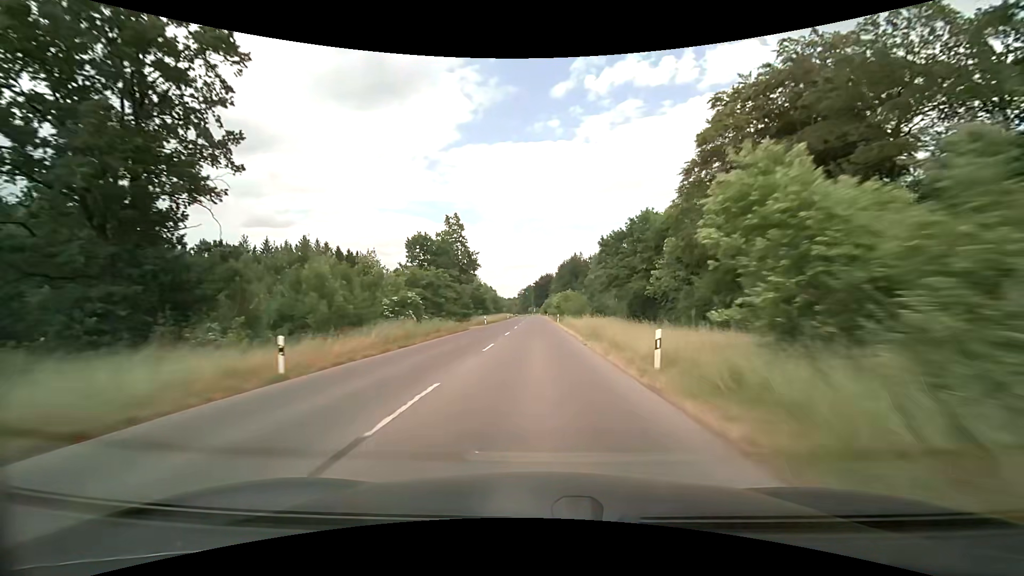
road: tertiary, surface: asphalt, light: Day
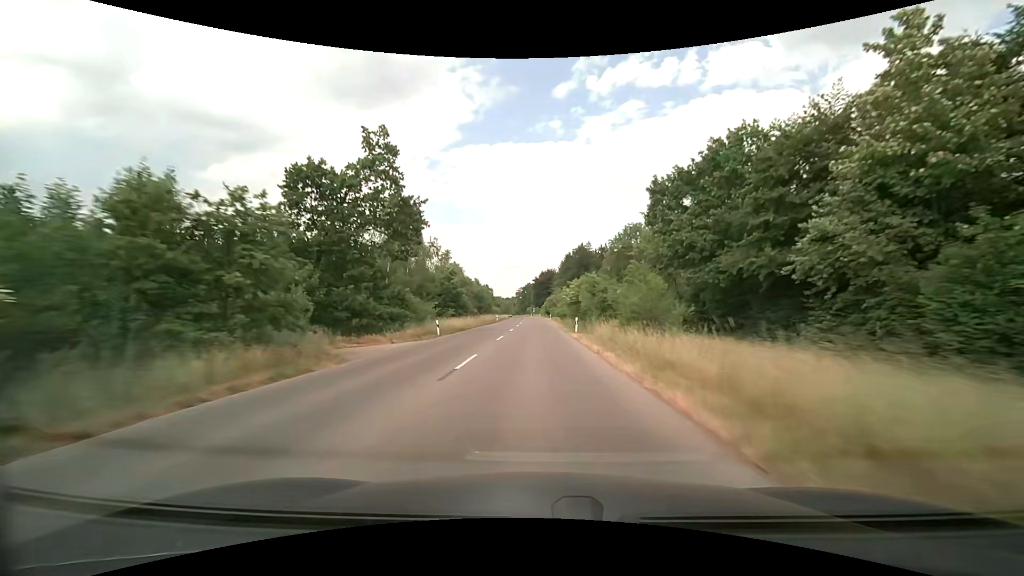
(+0.2, +29.5) m; 0°
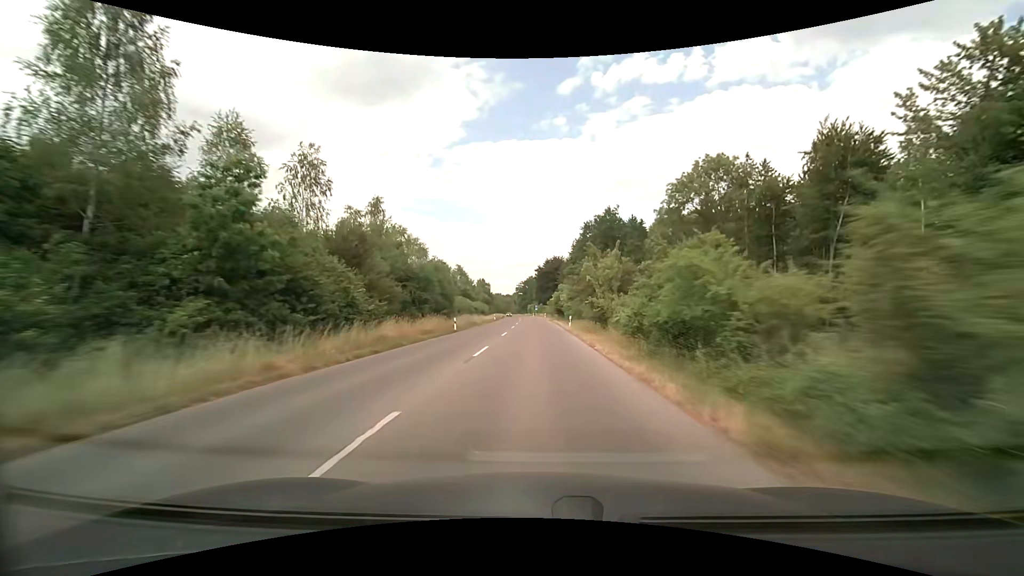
(0.0, +44.5) m; 0°
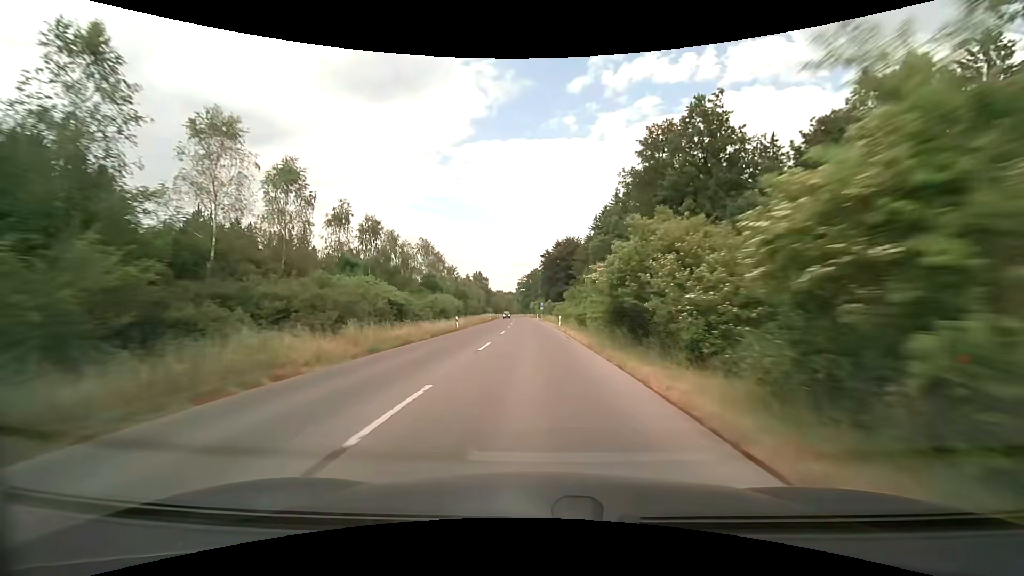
(0.0, +45.0) m; -1°
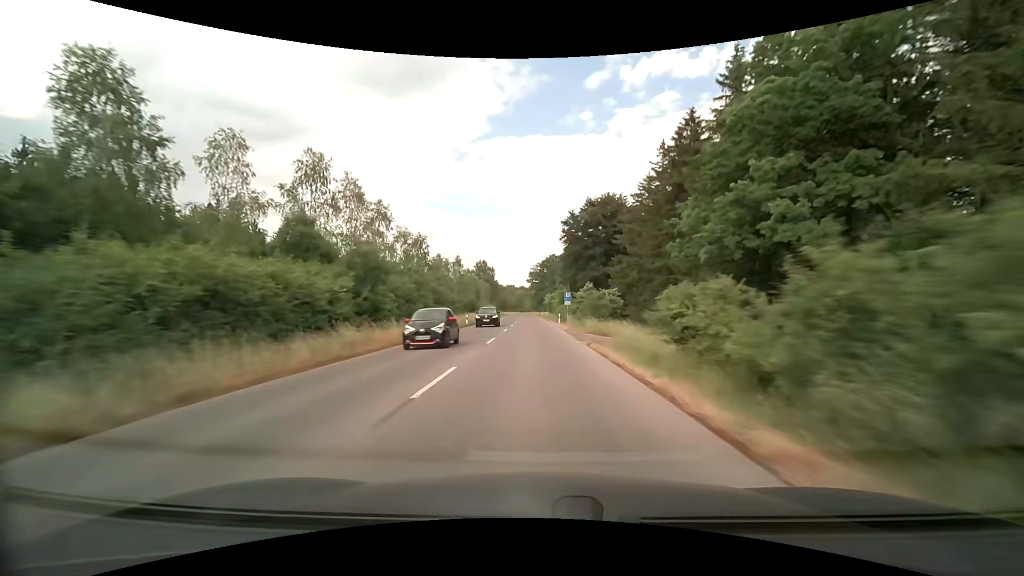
(-0.6, +45.3) m; -2°
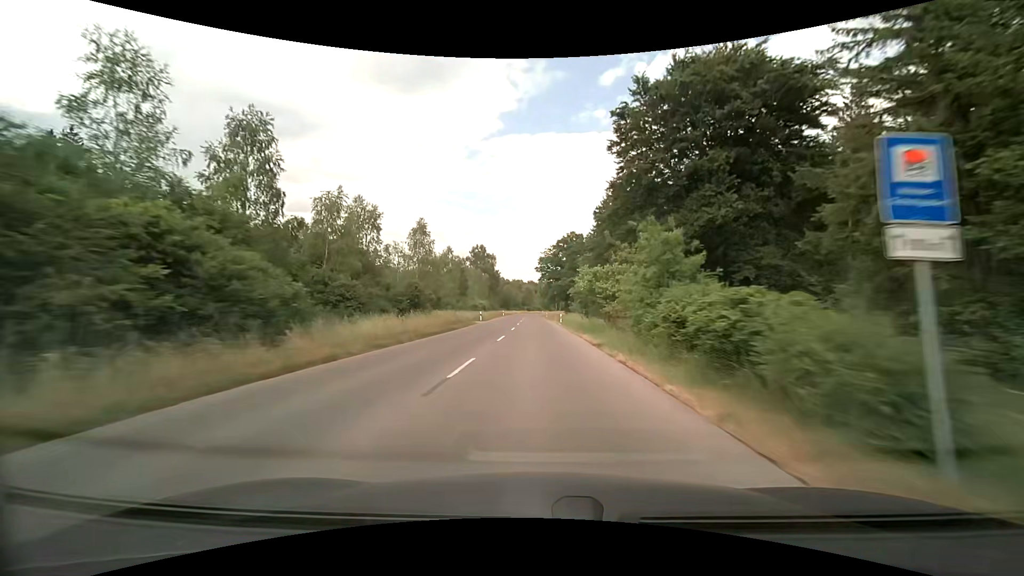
(-0.5, +45.2) m; -2°
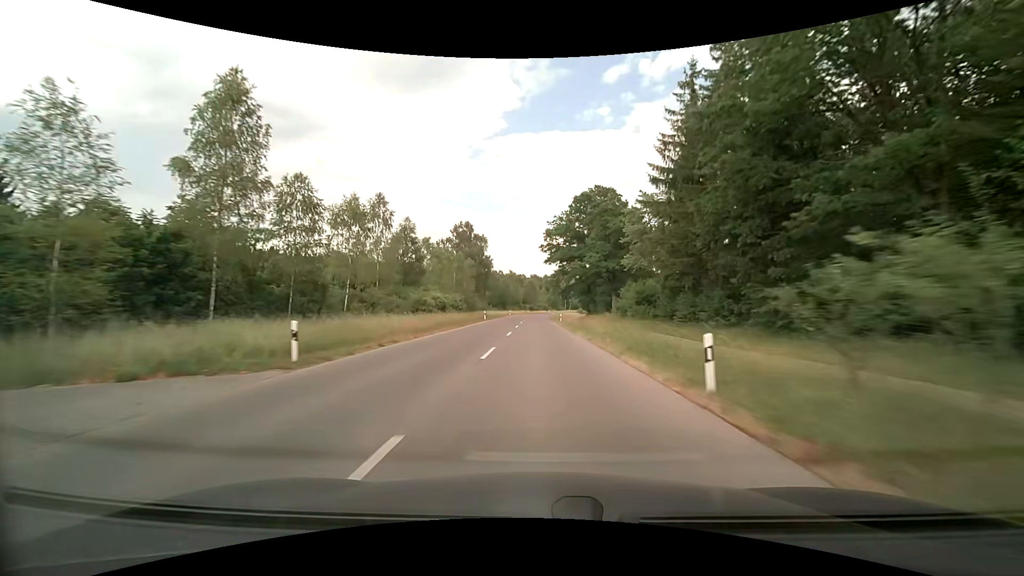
(0.0, +44.1) m; 0°
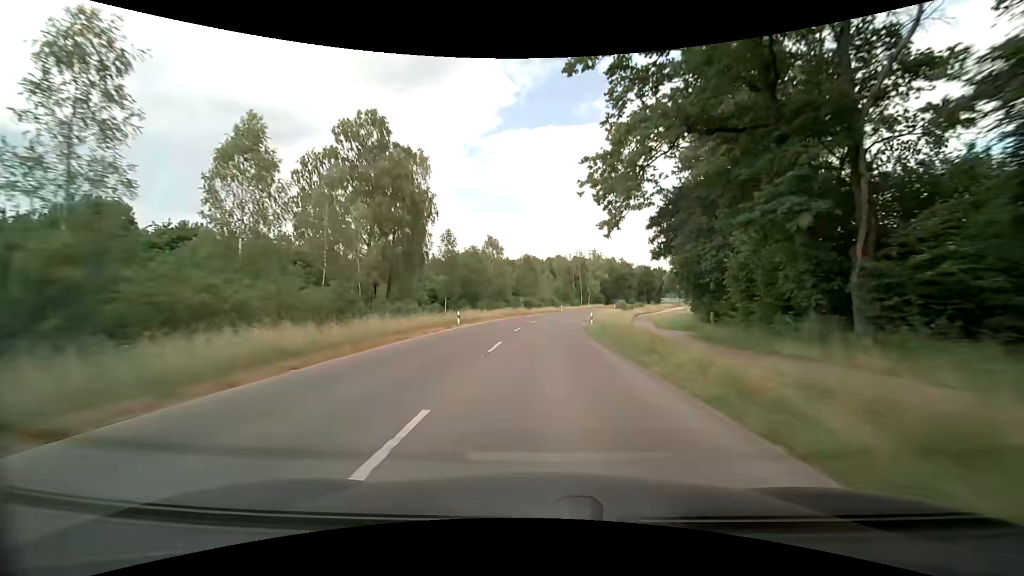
(-0.4, +69.9) m; -1°
(0, +10) (0, +20) (+1, +30) (+2, +40) (+3, +50) (+4, +60) (+6, +70) (+9, +79) (+11, +89) (+15, +98) m
